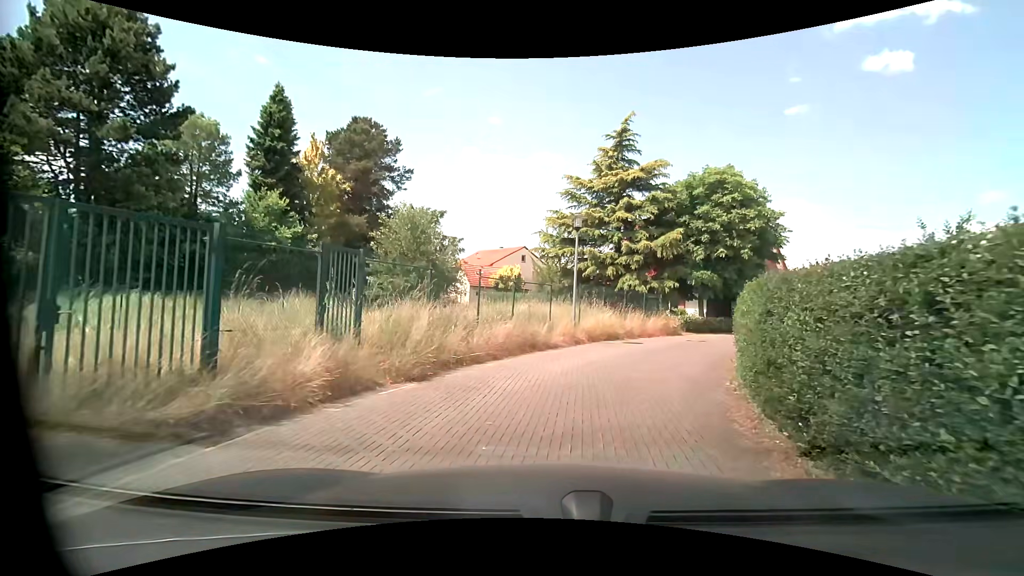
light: Day
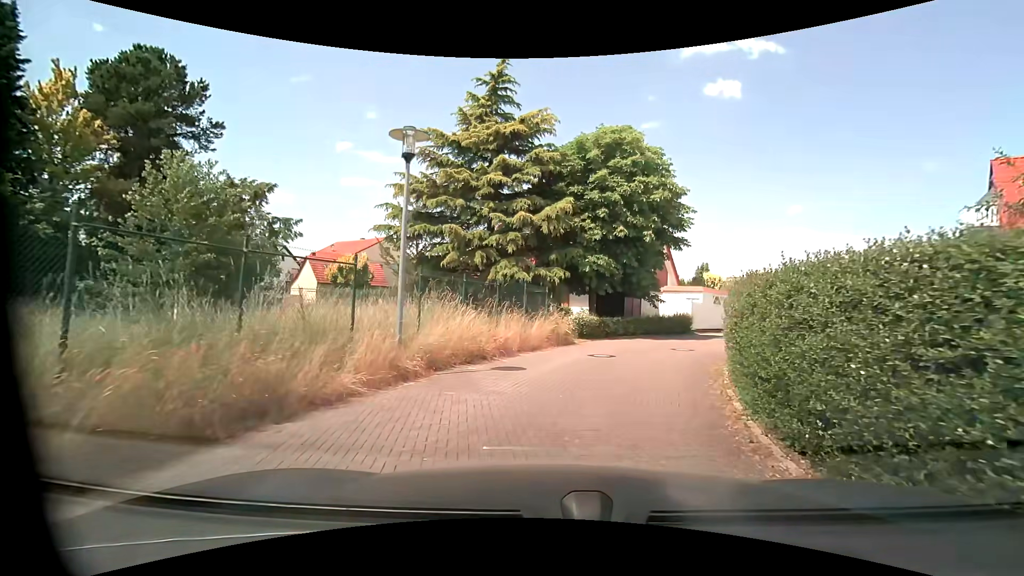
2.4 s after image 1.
(+1.1, +8.5) m; +15°
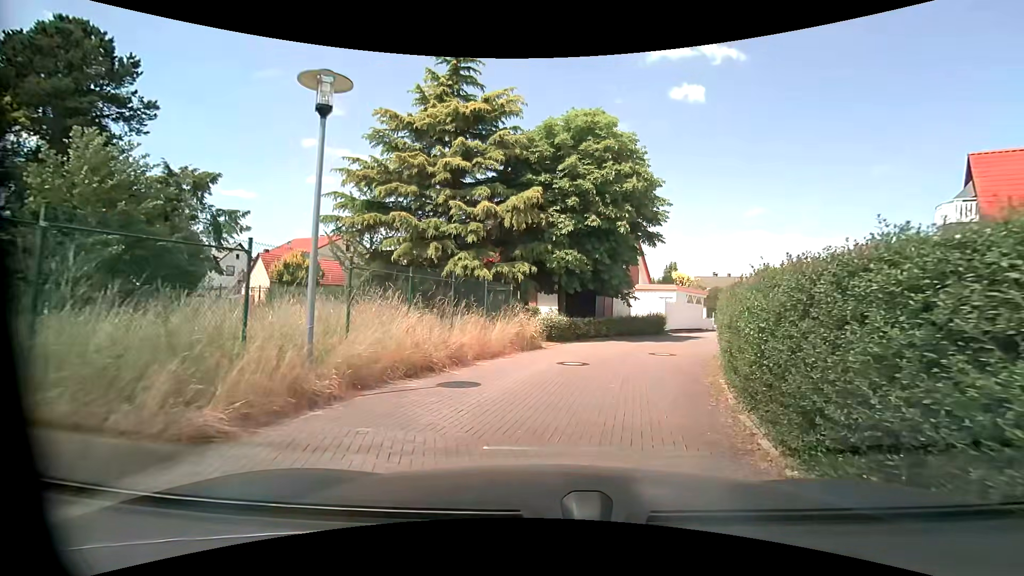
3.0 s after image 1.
(0.0, +2.2) m; +2°
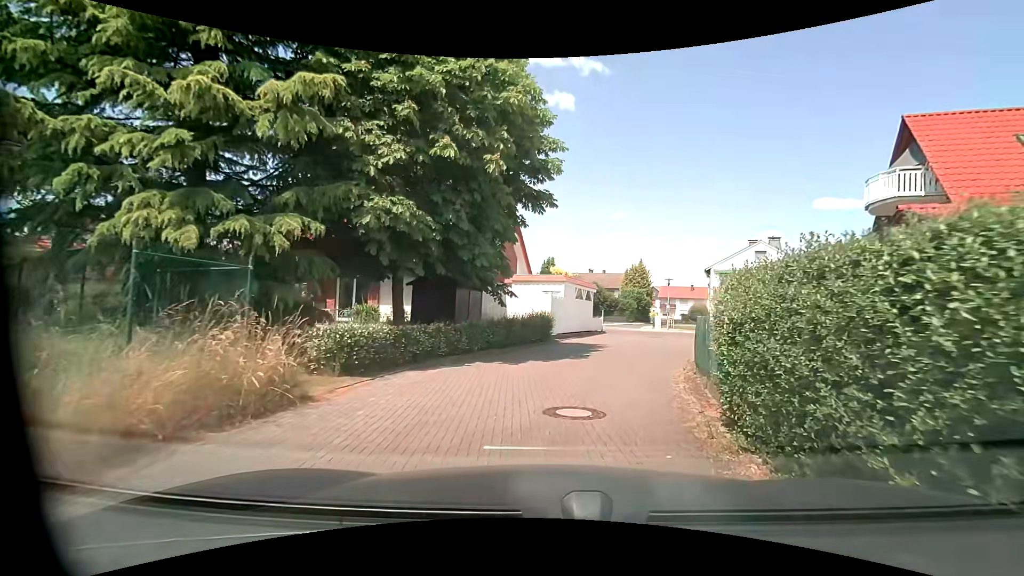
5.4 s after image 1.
(+1.2, +9.0) m; +14°
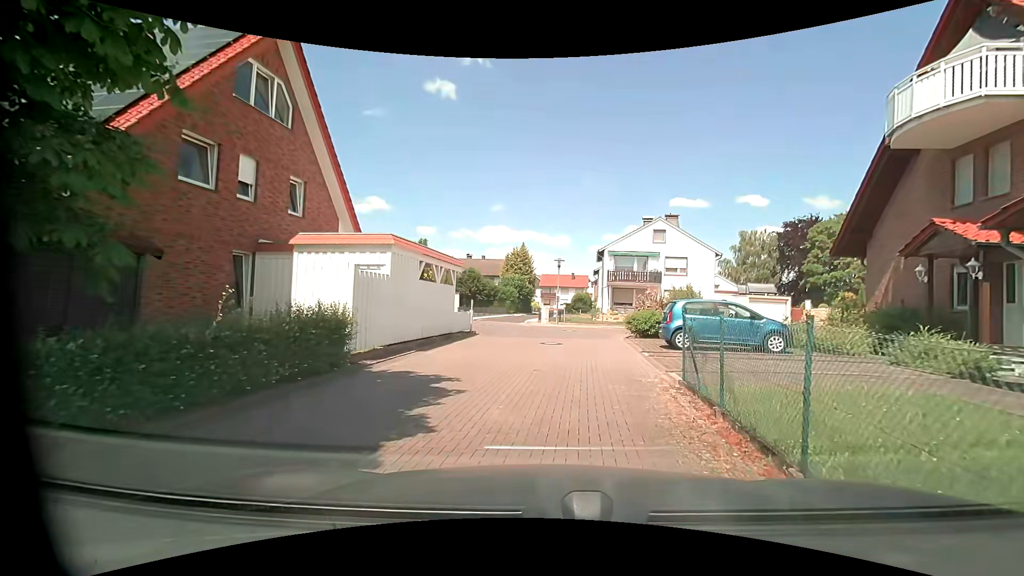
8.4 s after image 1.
(+1.4, +11.2) m; +13°
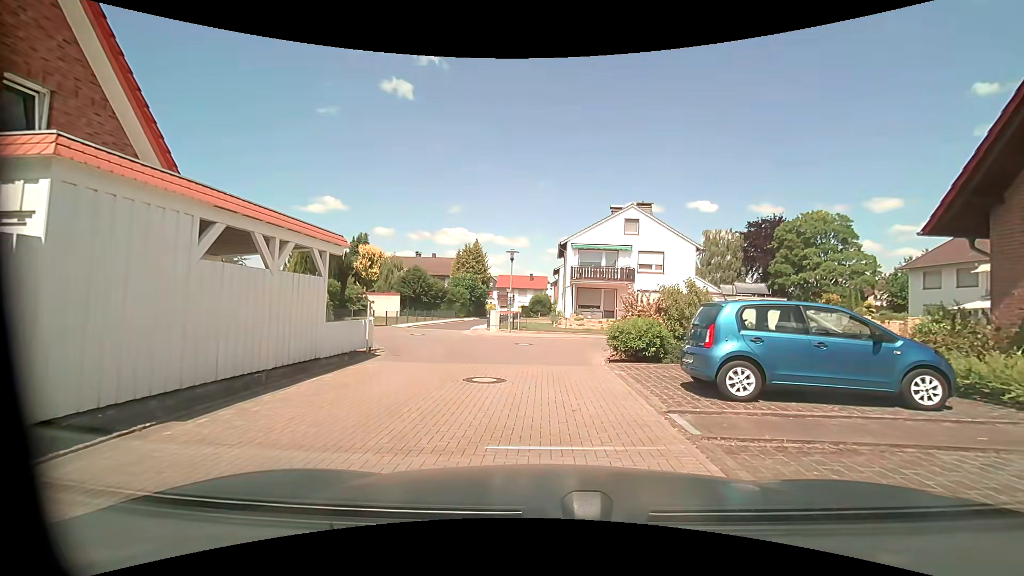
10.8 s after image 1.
(+0.4, +7.4) m; +3°
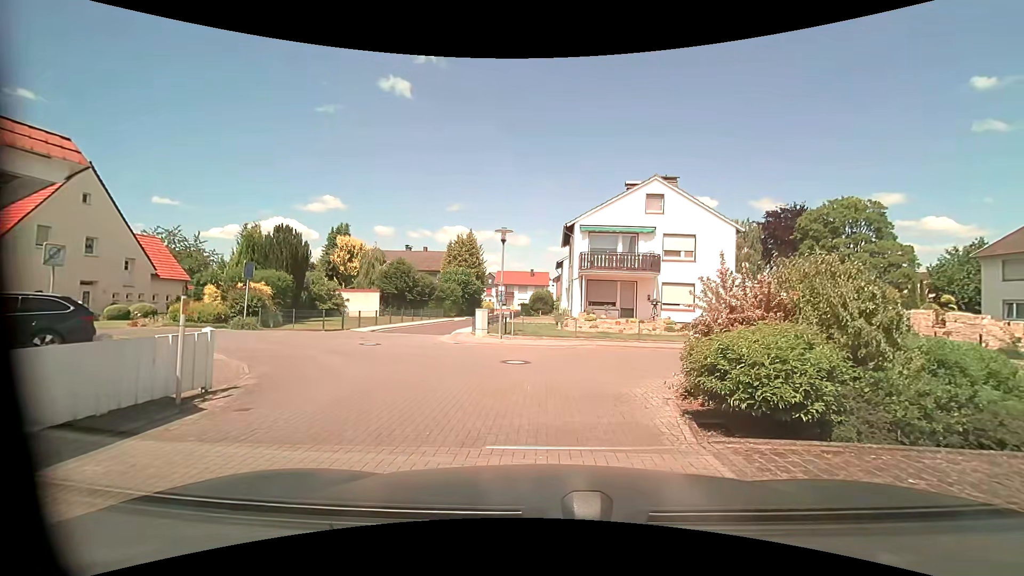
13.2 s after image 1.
(+0.2, +7.0) m; +1°
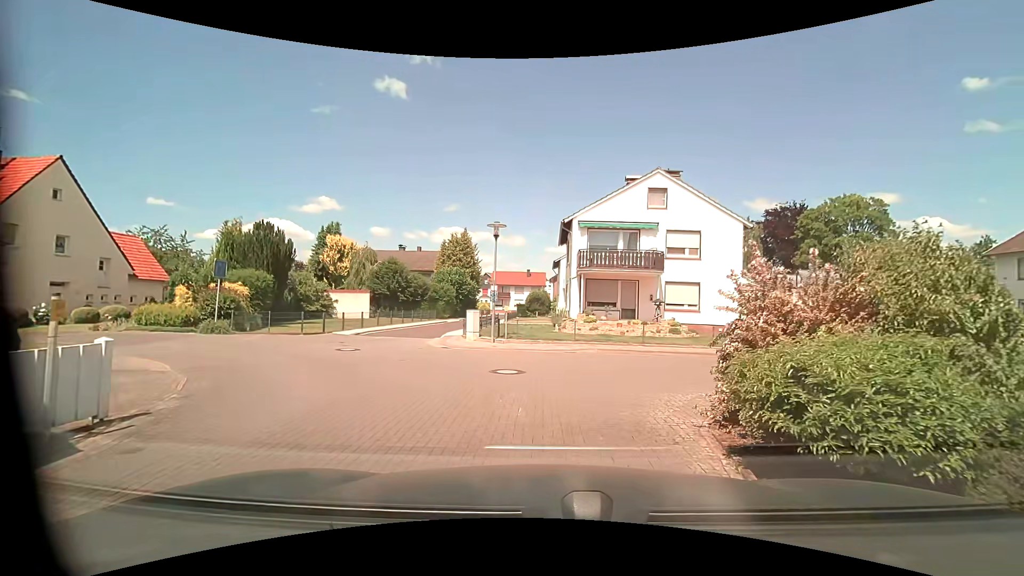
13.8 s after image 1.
(0.0, +1.6) m; +1°
